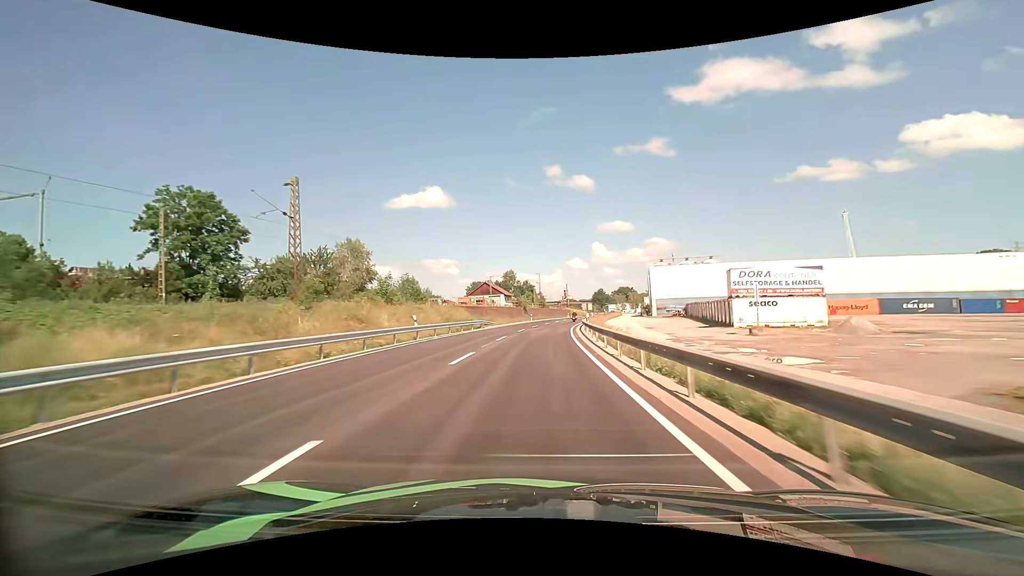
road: primary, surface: asphalt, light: Day
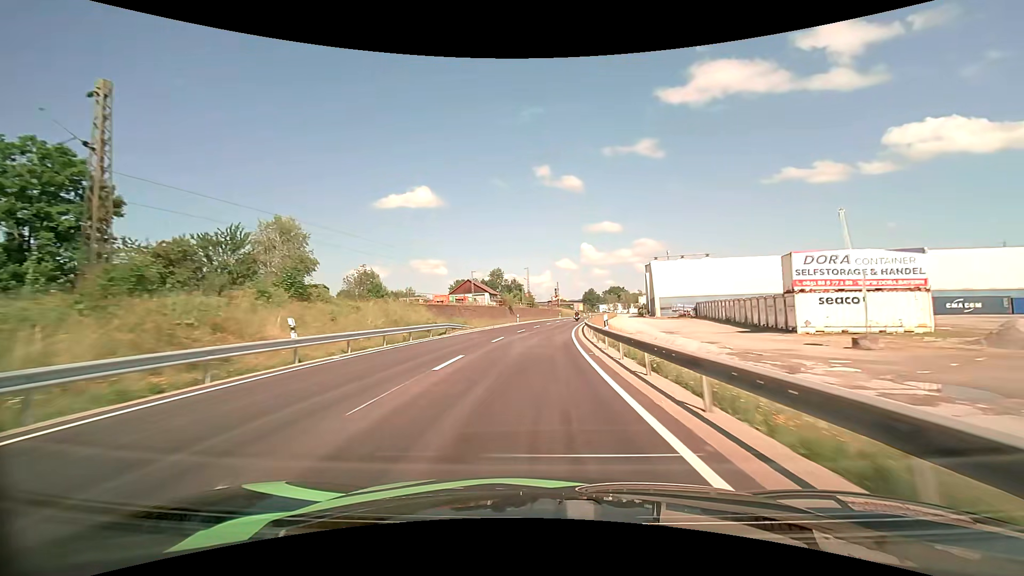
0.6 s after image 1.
(+0.1, +13.3) m; +1°
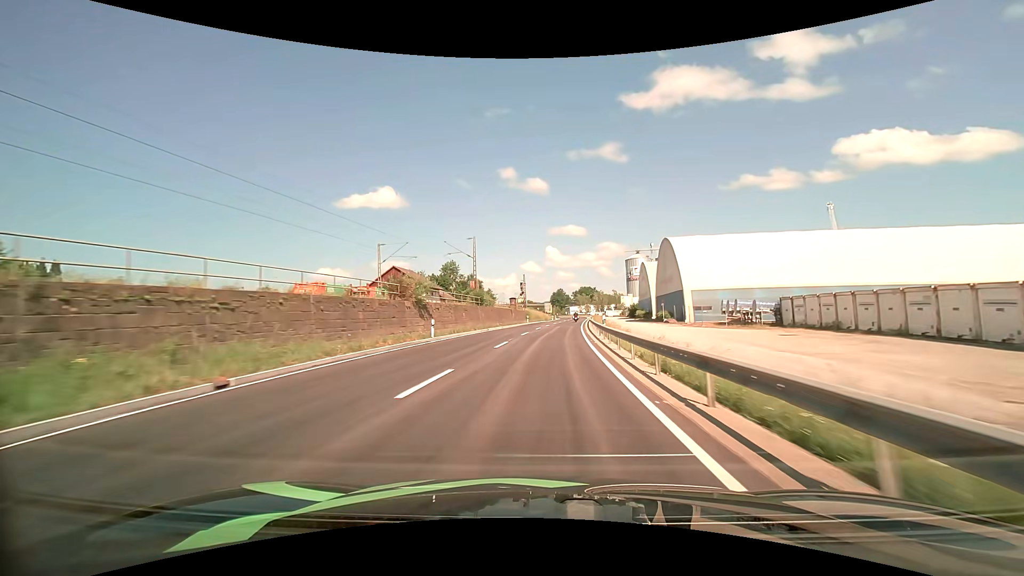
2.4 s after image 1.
(+1.2, +39.7) m; +4°
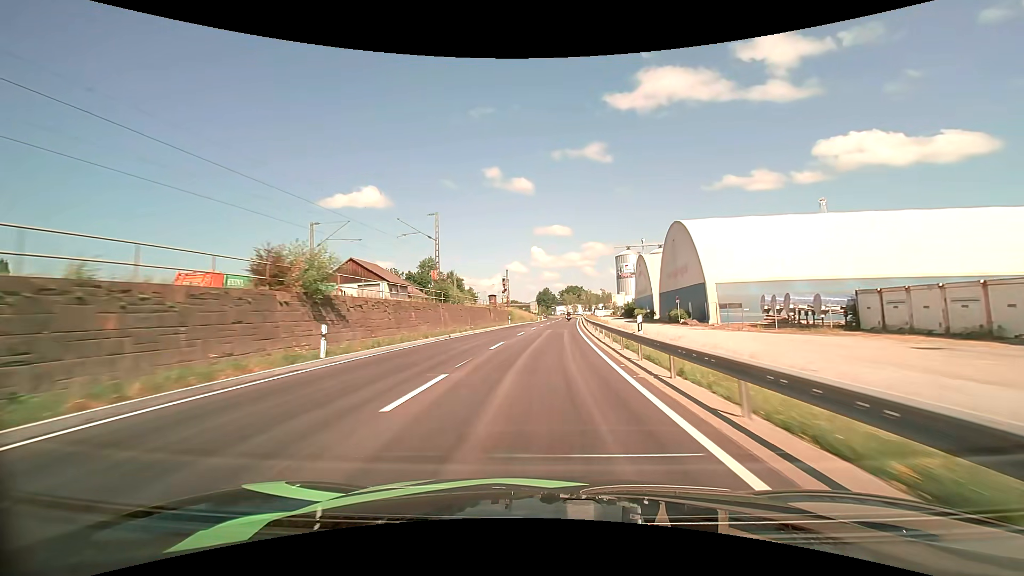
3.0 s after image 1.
(+0.2, +13.2) m; +2°
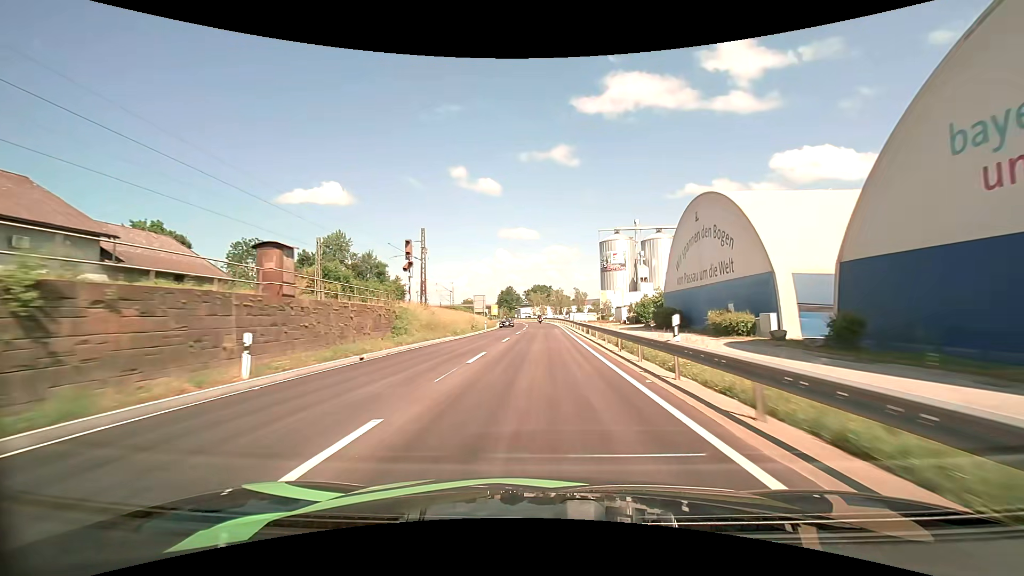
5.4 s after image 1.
(+2.2, +52.5) m; +4°
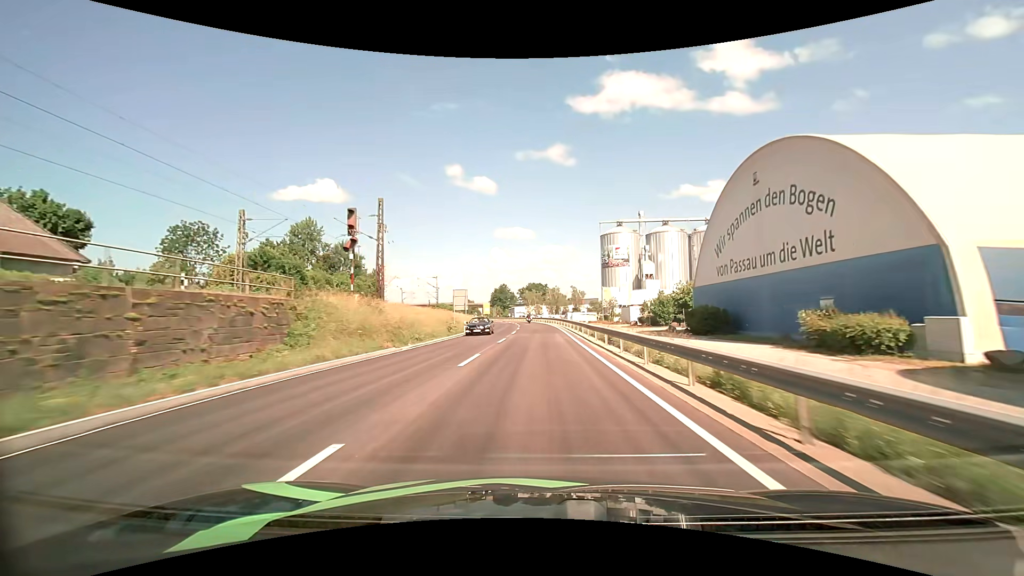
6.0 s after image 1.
(+0.1, +13.2) m; +1°
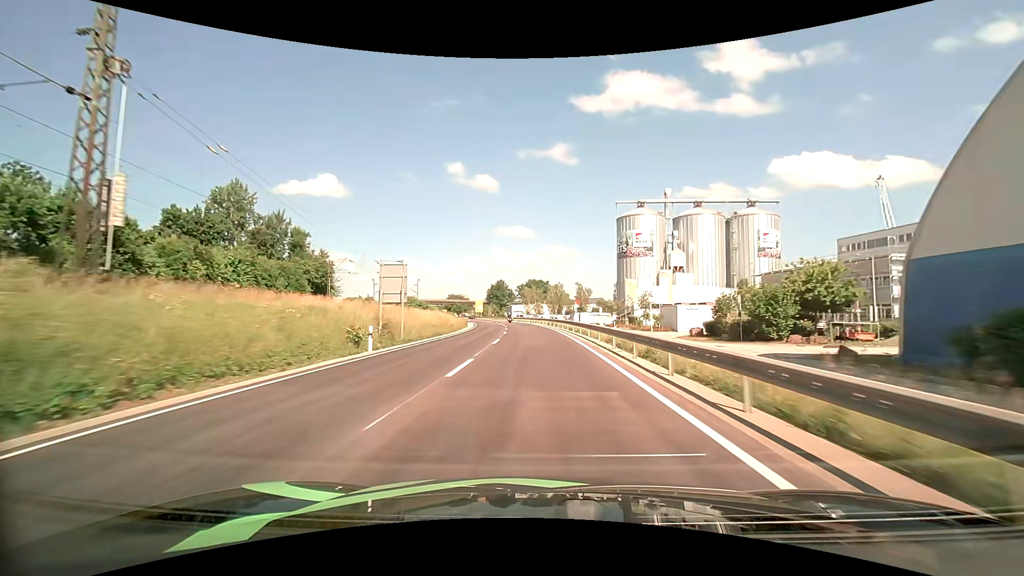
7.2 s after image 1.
(+0.1, +26.5) m; 0°
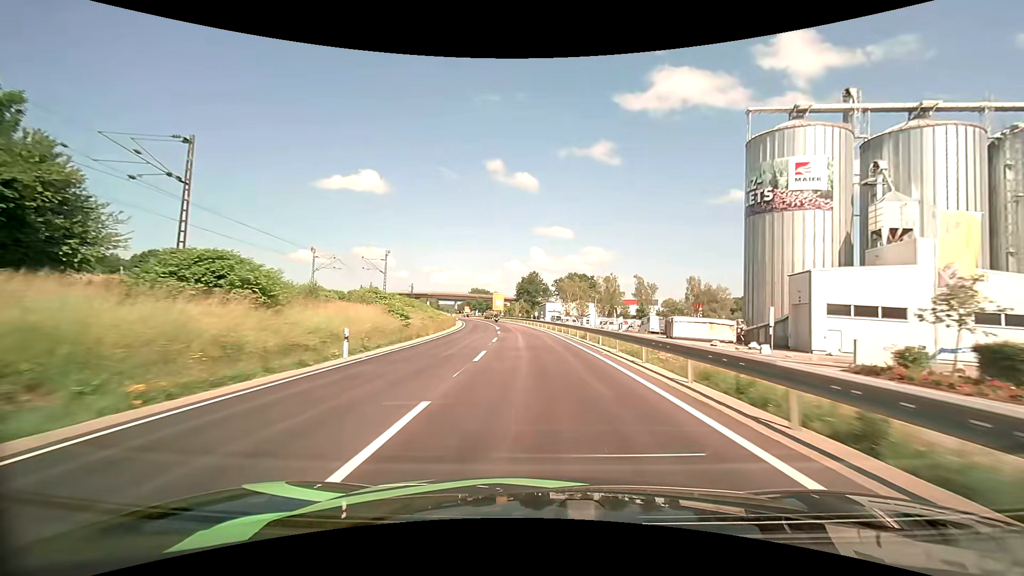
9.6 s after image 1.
(-1.5, +52.9) m; -4°
(0, +10) (0, +20) (-1, +30) (-1, +40) (-2, +50) (-3, +60) (-5, +70) (-6, +80) (-8, +90) (-10, +99) m
